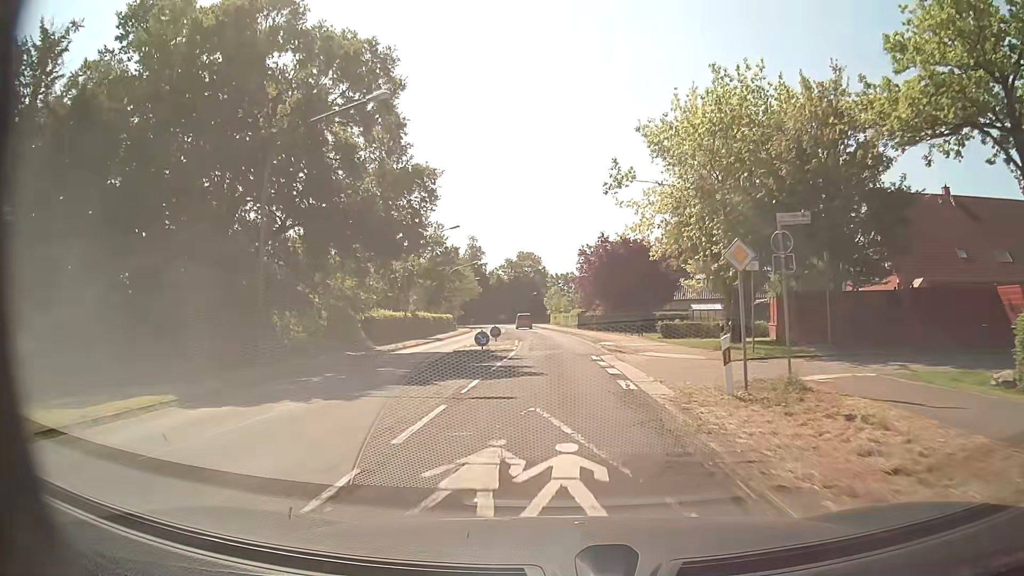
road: secondary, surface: asphalt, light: Day
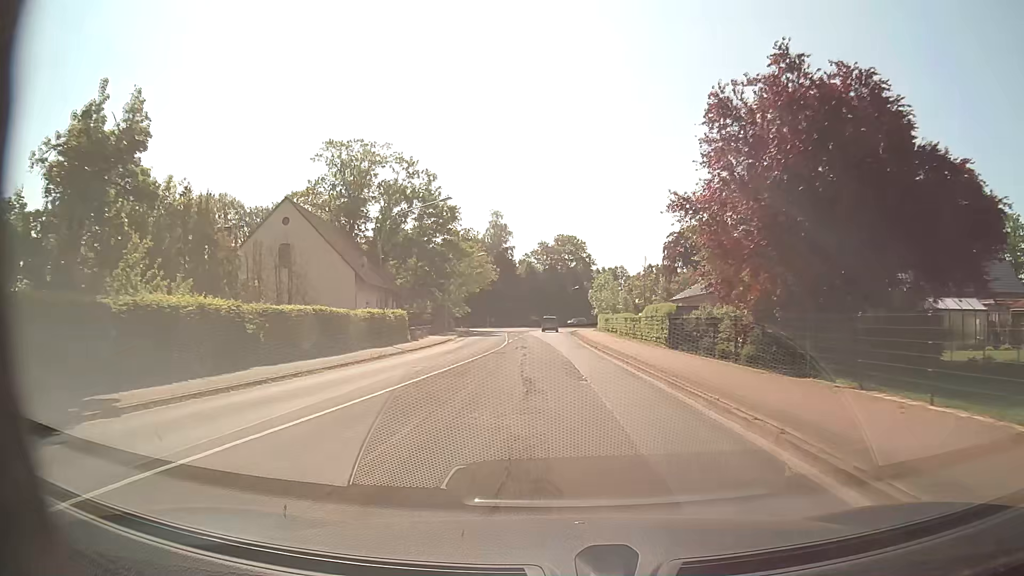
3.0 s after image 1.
(-0.8, +40.3) m; -4°
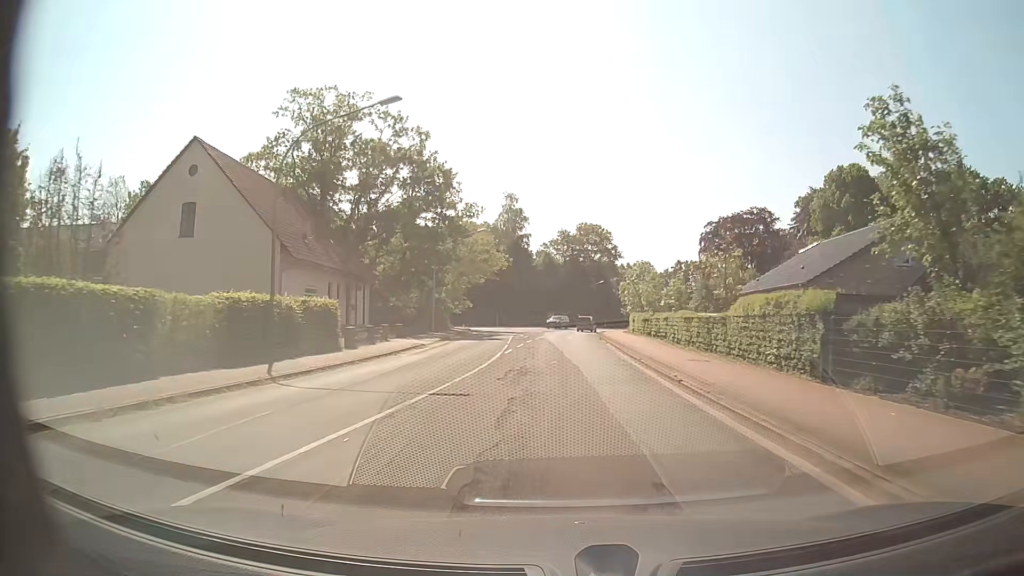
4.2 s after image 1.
(-0.2, +16.1) m; -2°
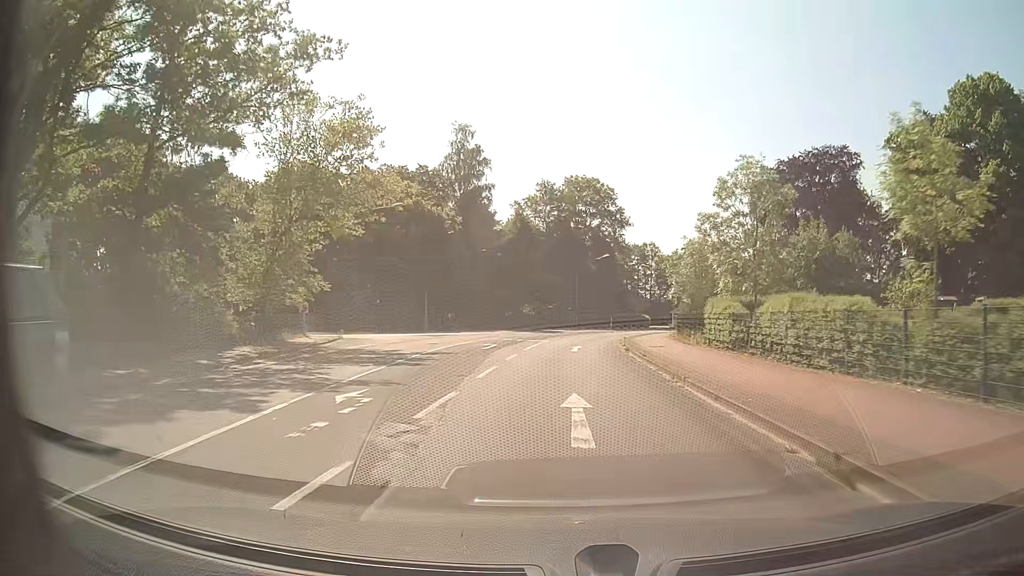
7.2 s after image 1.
(+0.6, +40.4) m; +2°
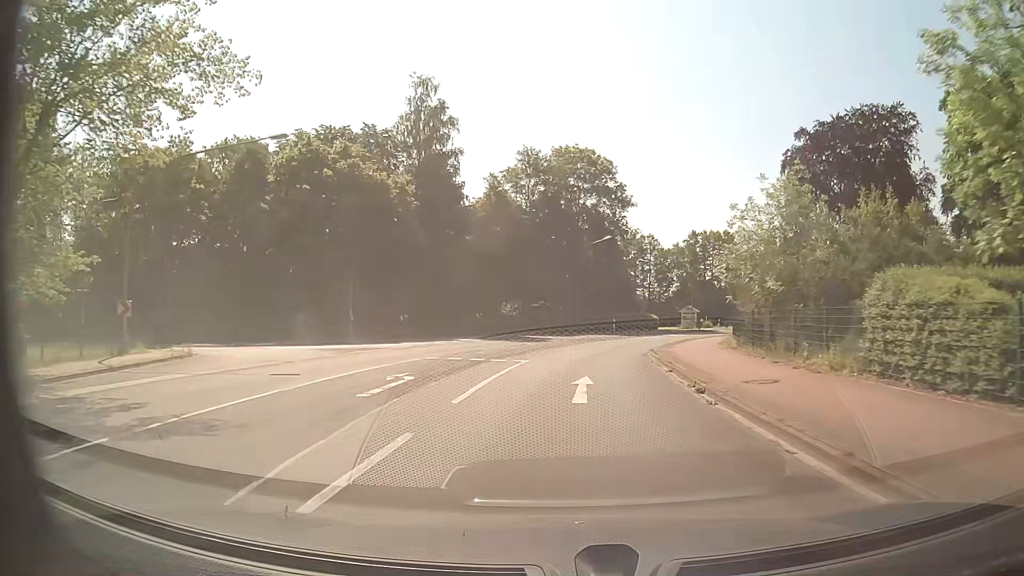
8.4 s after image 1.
(0.0, +16.2) m; +1°
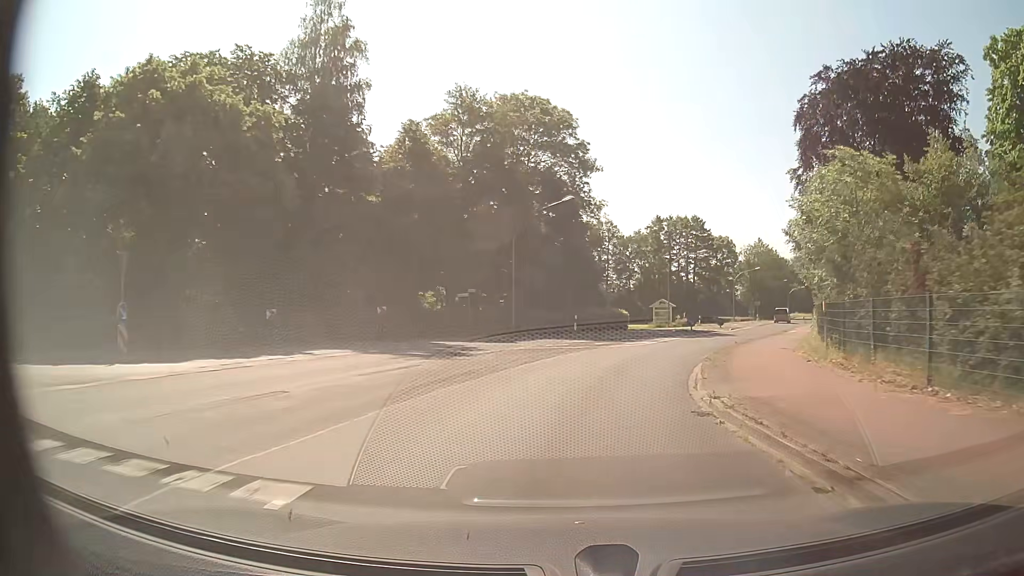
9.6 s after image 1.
(+0.4, +16.2) m; +4°
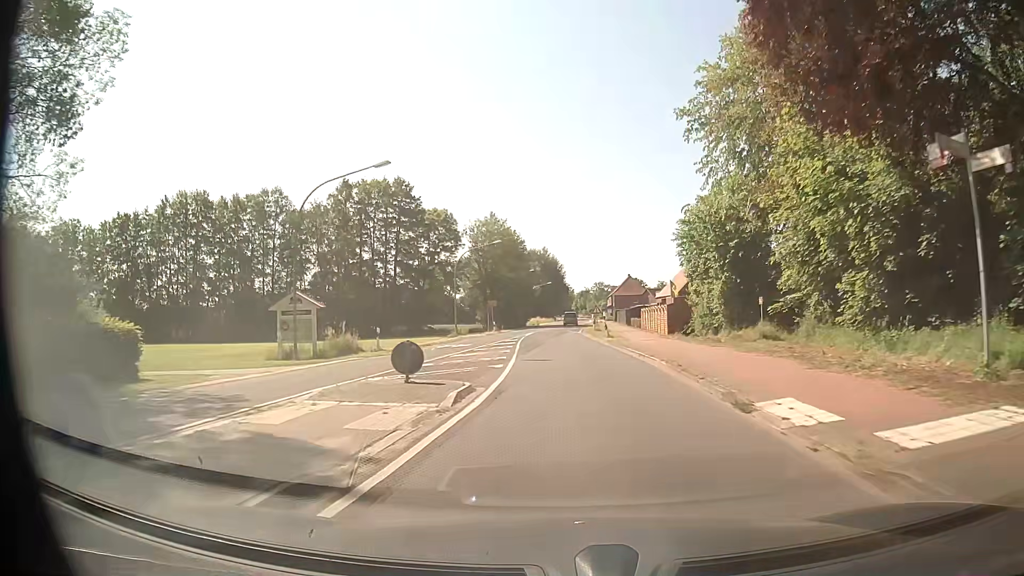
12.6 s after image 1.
(+9.6, +38.8) m; +24°
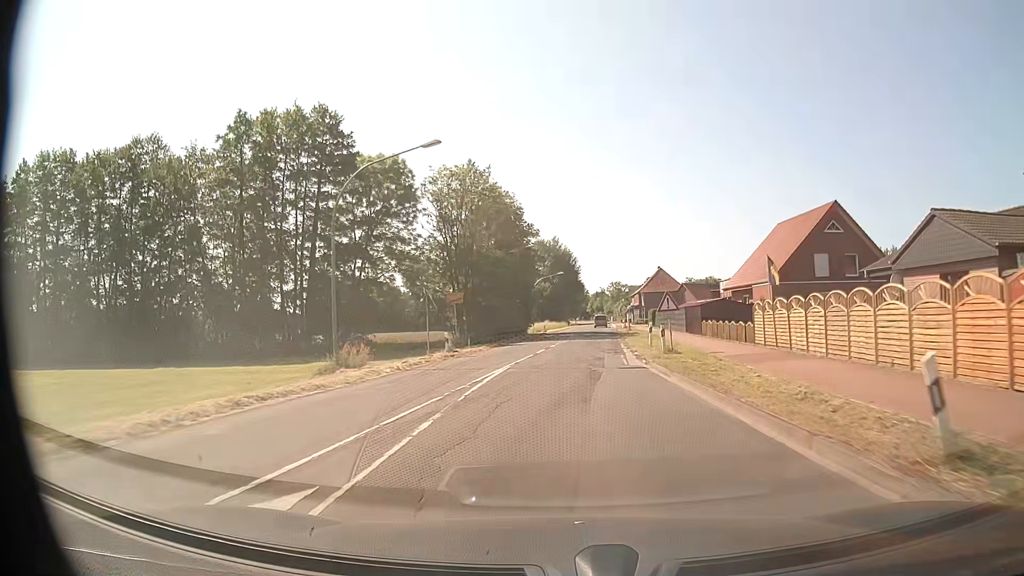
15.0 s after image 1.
(-0.2, +32.4) m; -1°
(0, +10) (0, +20) (+1, +30) (+2, +40) (+2, +50) (+3, +60) (+4, +70) (+5, +80) (+5, +90) (+6, +100) m
